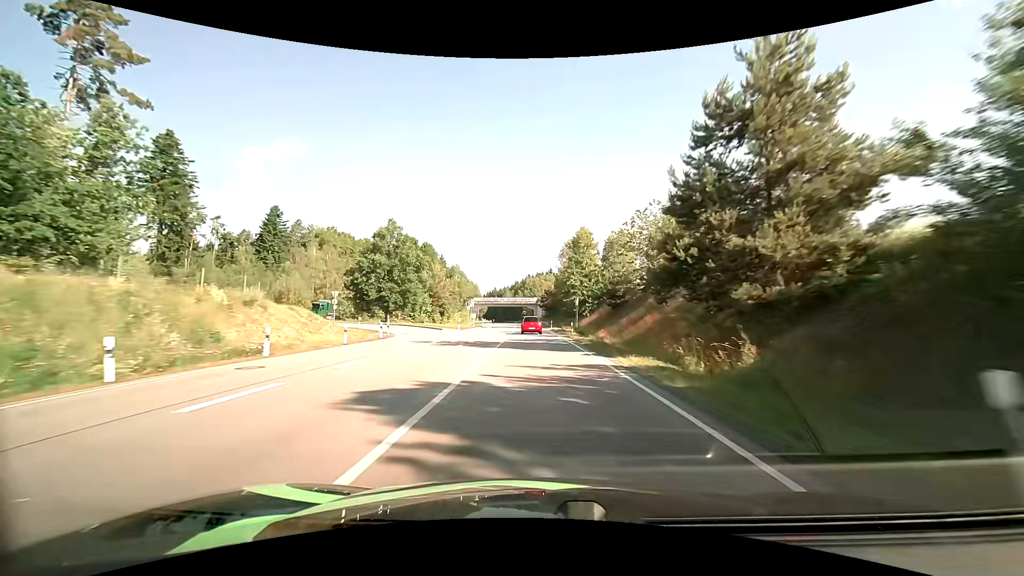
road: primary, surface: asphalt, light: Day
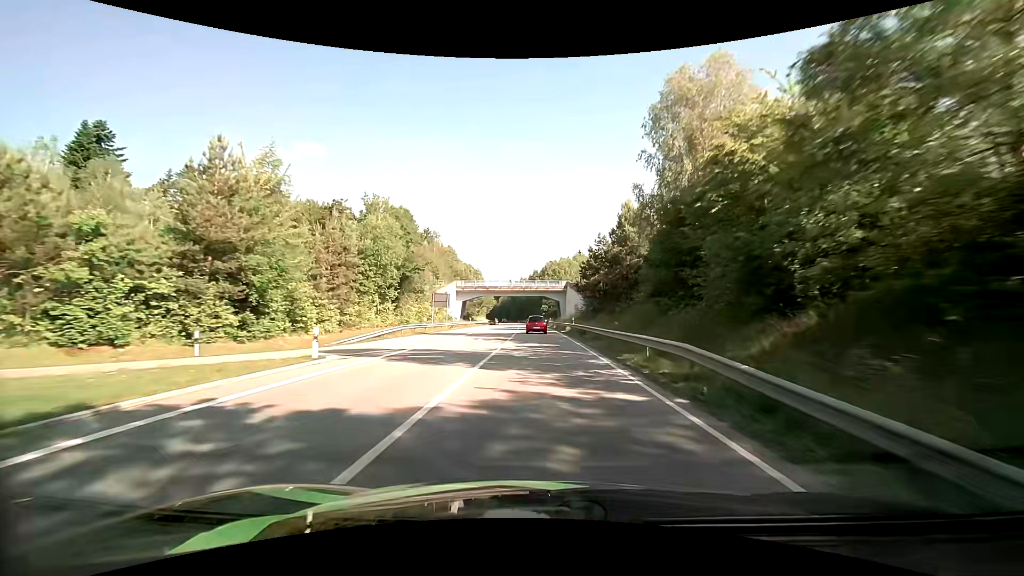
(-1.5, +68.1) m; -2°
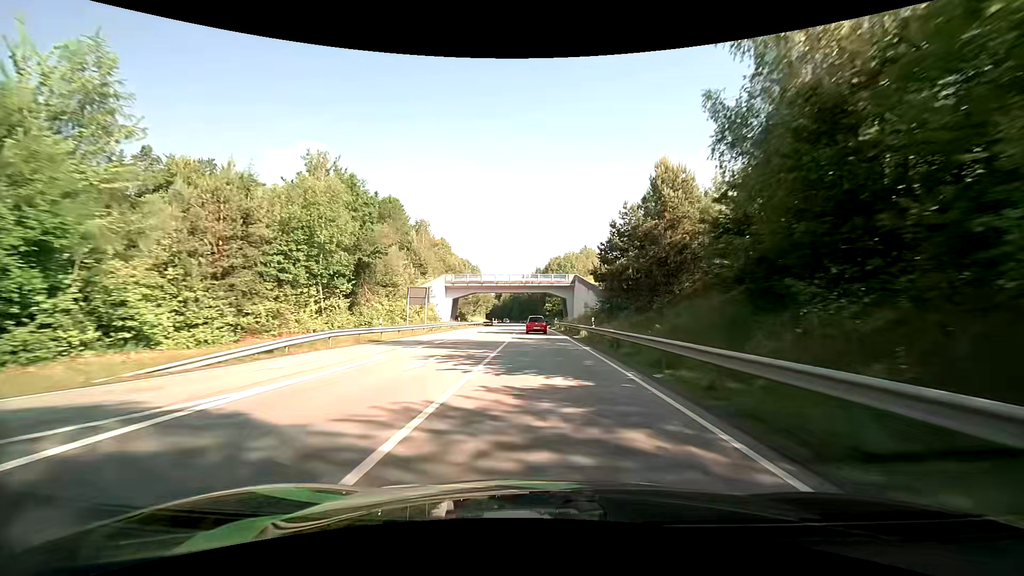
(0.0, +13.6) m; 0°
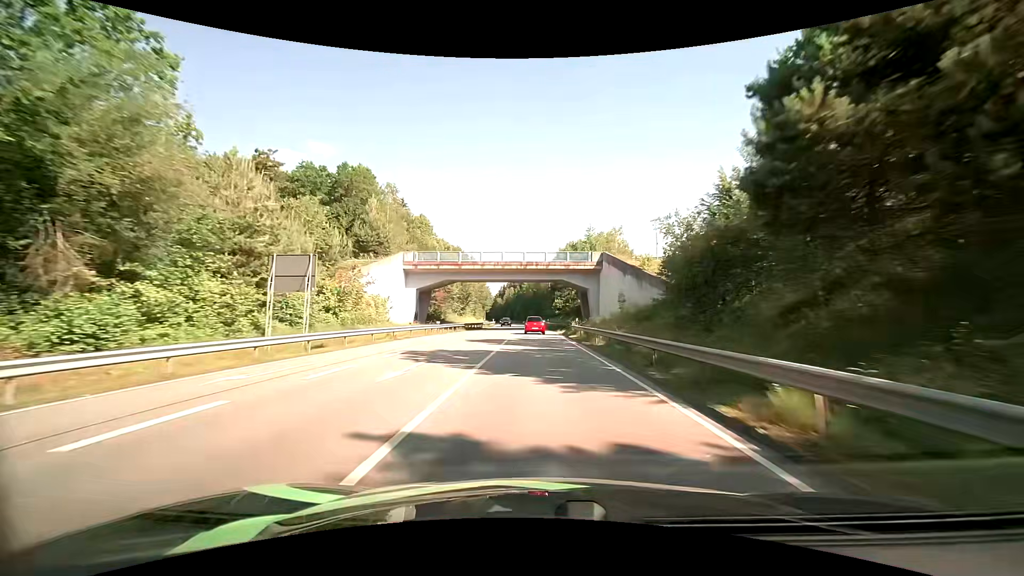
(-0.2, +27.3) m; -1°
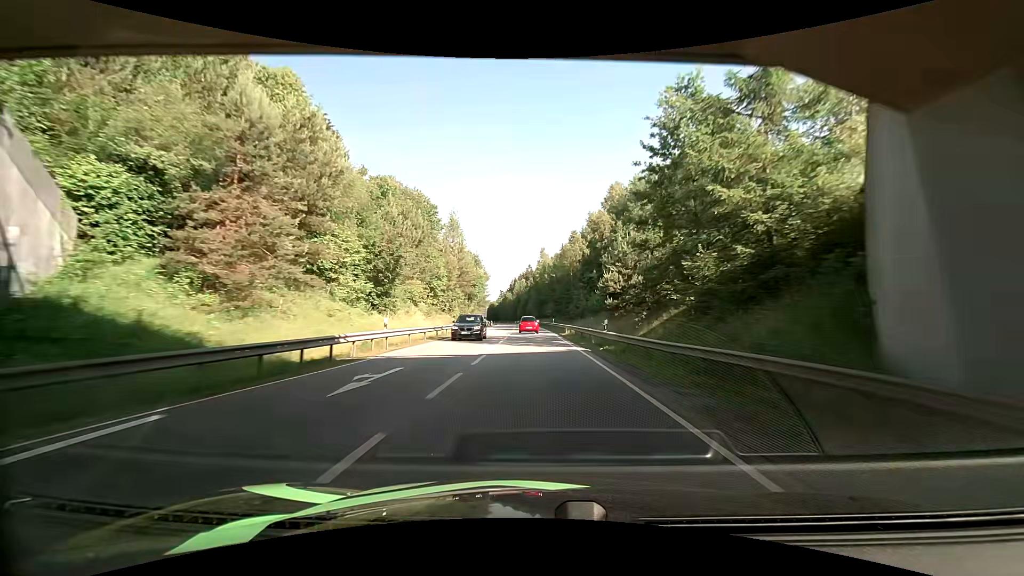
(-0.8, +55.4) m; -1°
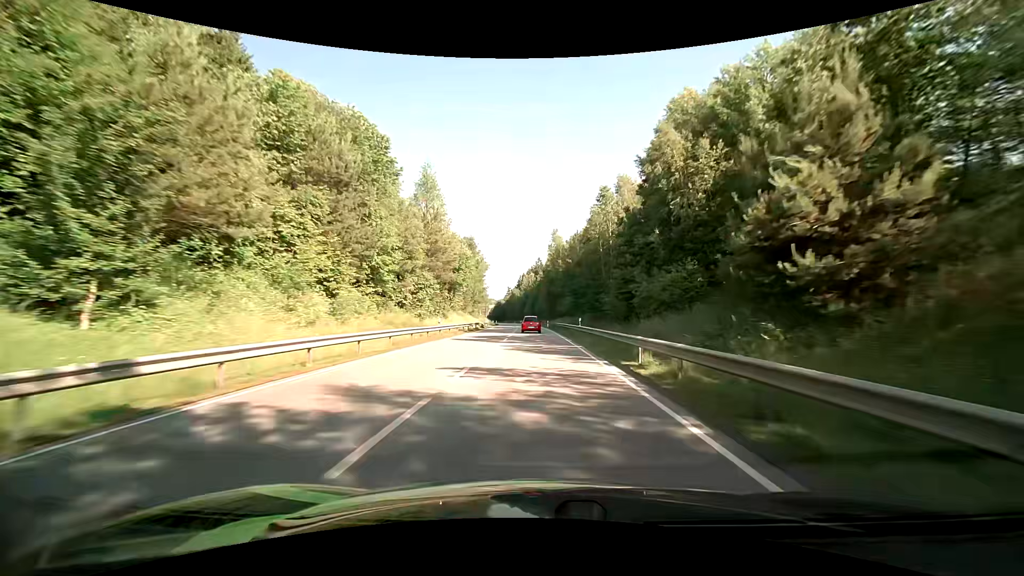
(-0.3, +28.2) m; -1°
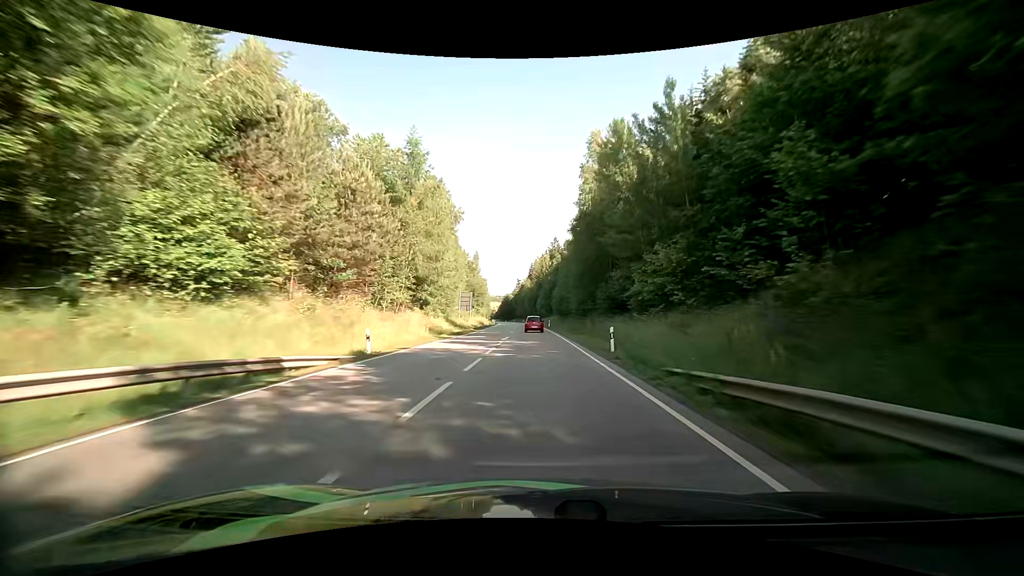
(-0.8, +57.6) m; -2°
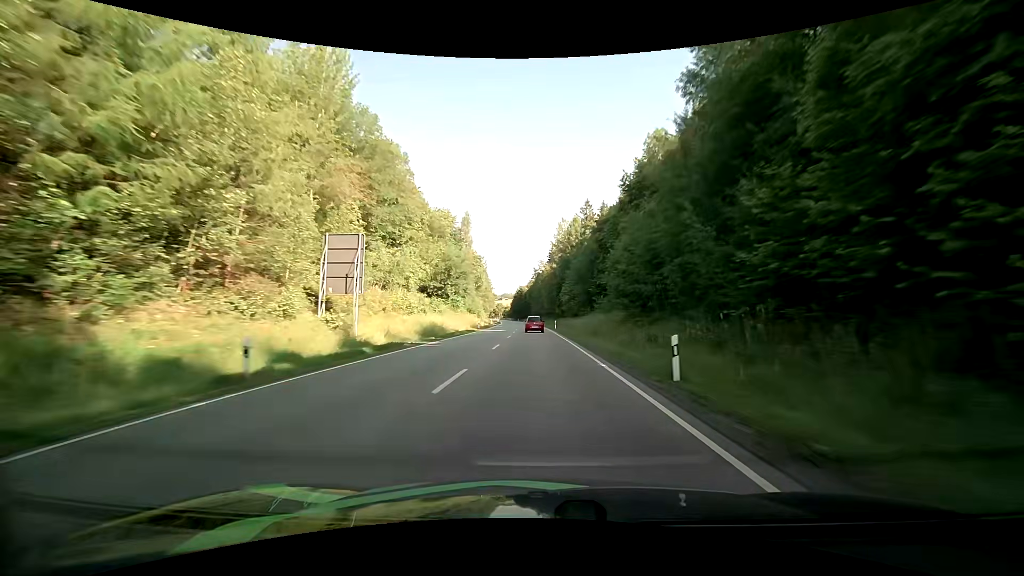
(-0.9, +59.0) m; -2°
(0, +10) (0, +20) (0, +30) (-1, +40) (-1, +50) (-1, +60) (-2, +70) (-2, +80) (-3, +90) (-3, +100) m
